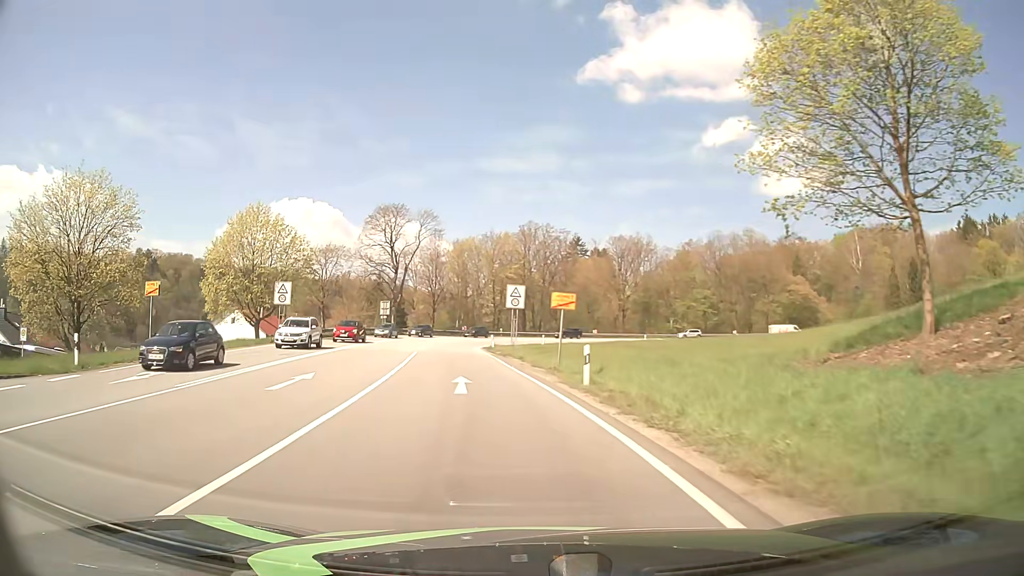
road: primary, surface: asphalt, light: Day
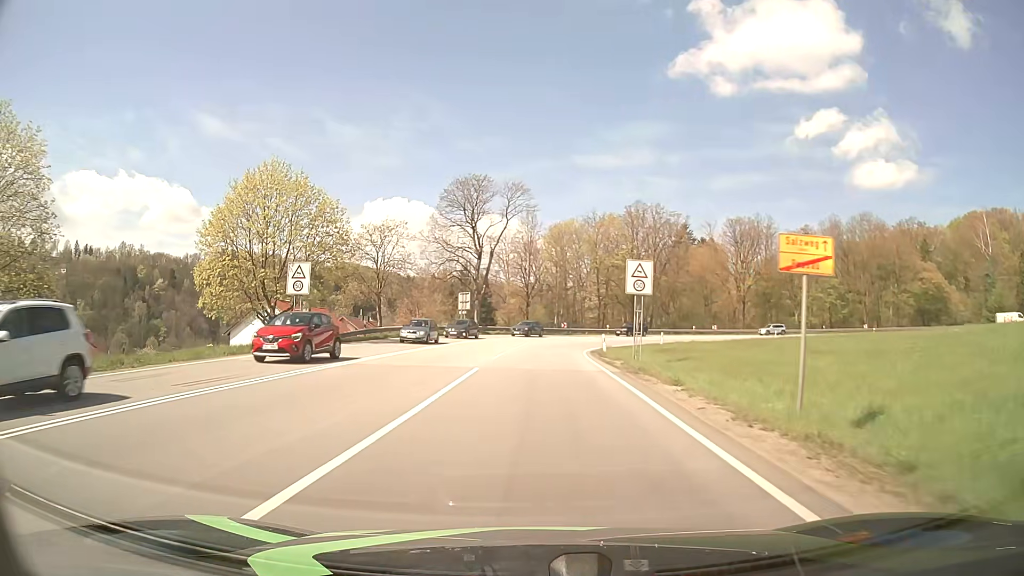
(-1.4, +15.6) m; -8°
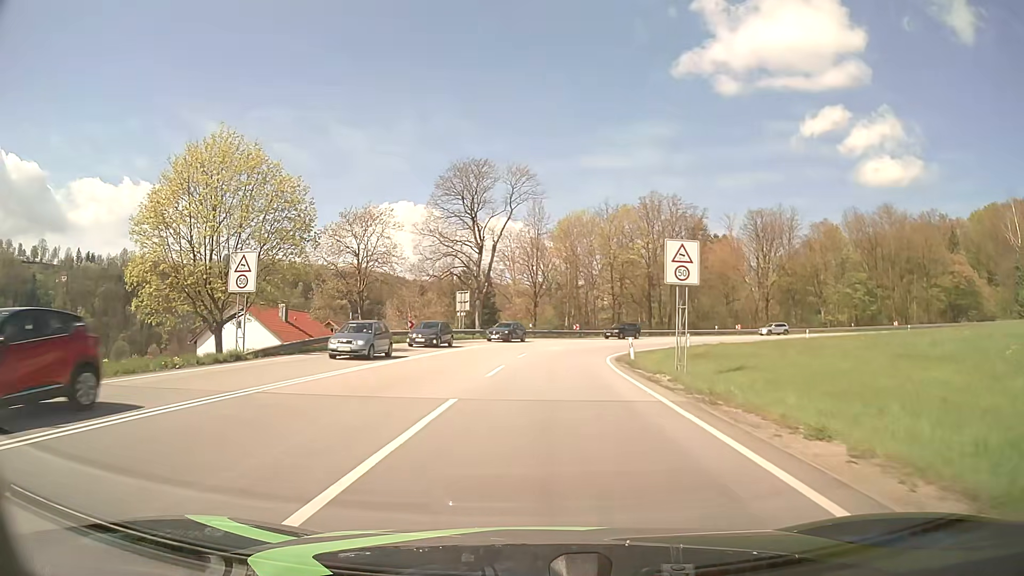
(-0.1, +7.9) m; -1°
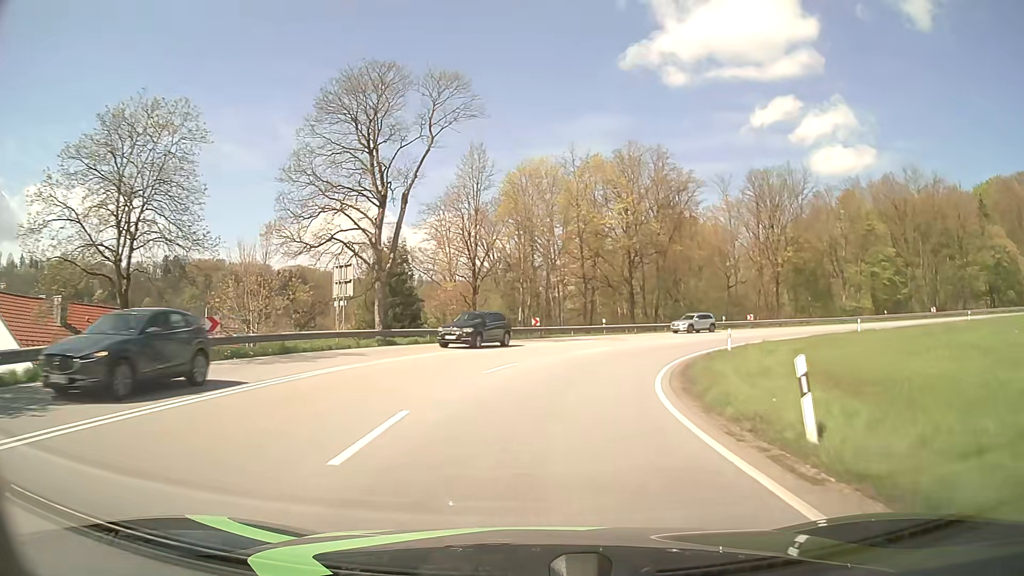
(+0.7, +23.6) m; +4°
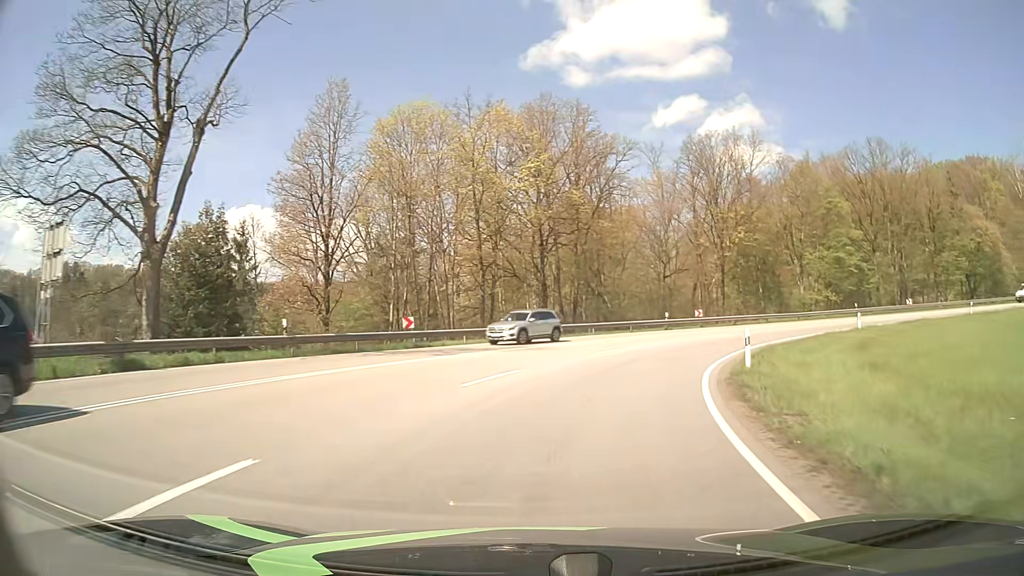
(+1.0, +15.7) m; +9°
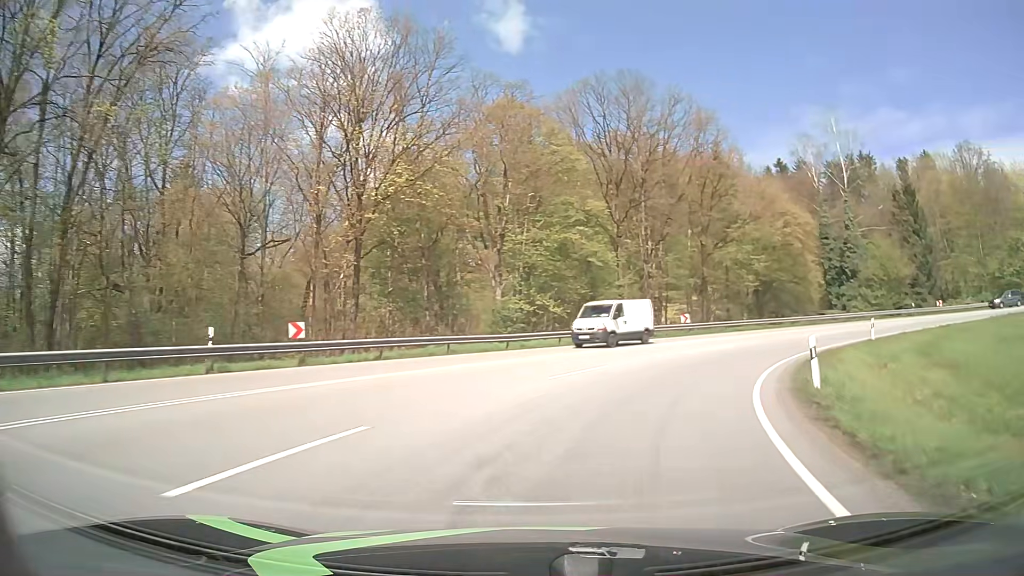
(+7.6, +29.6) m; +31°
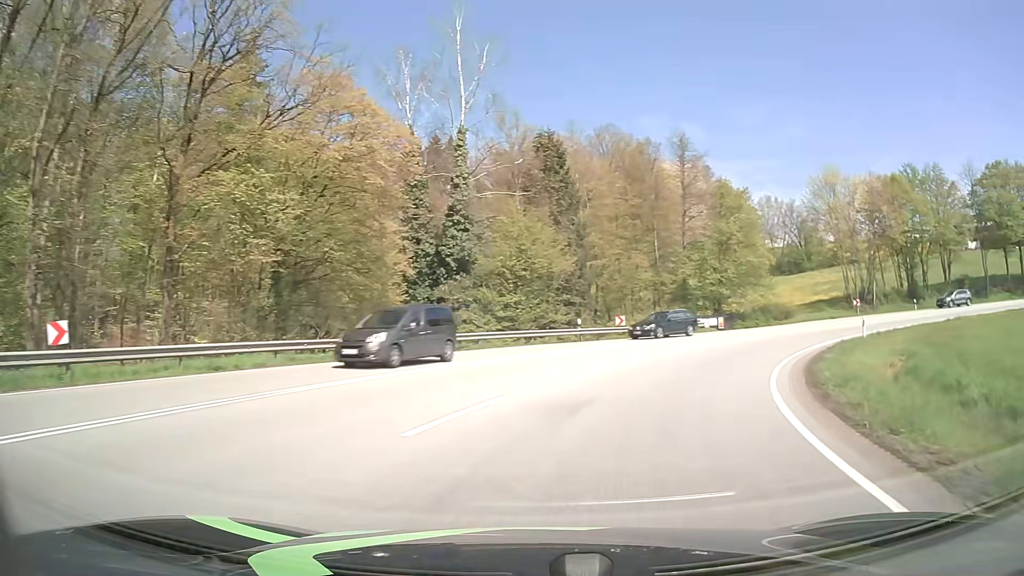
(+9.8, +27.7) m; +39°
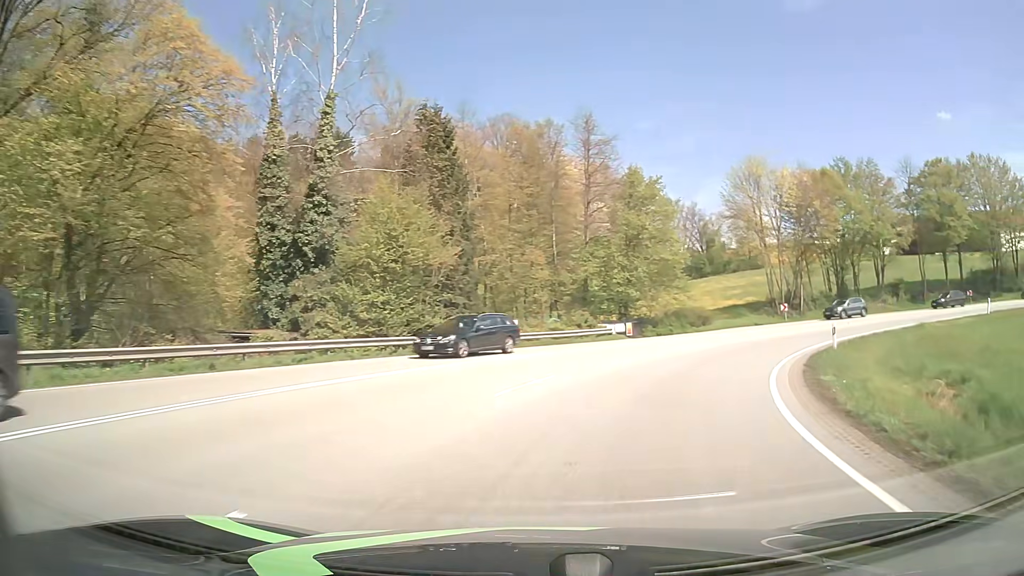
(+0.6, +7.3) m; +9°
(+1, +10) (+4, +19) (+10, +28) (+17, +35) (+25, +40) (+34, +44) (+44, +46) (+54, +45) (+64, +43) (+73, +40) m
